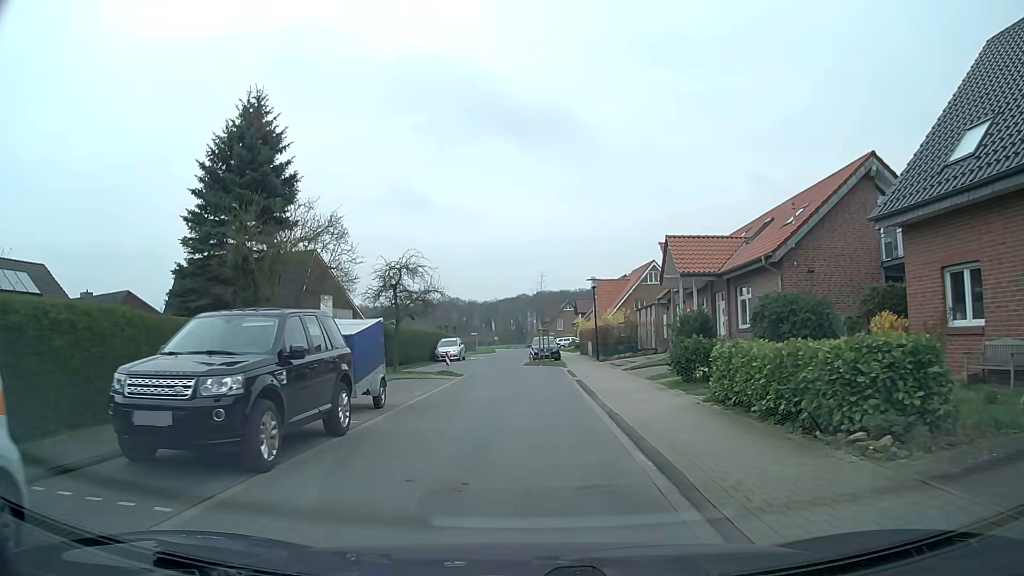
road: residential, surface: asphalt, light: Day
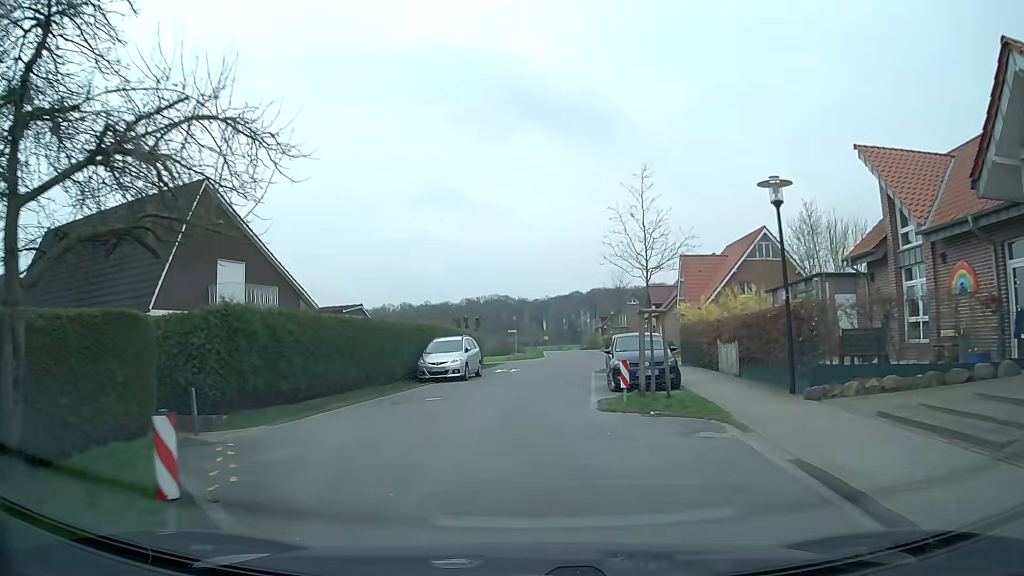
(-0.4, +22.5) m; -4°
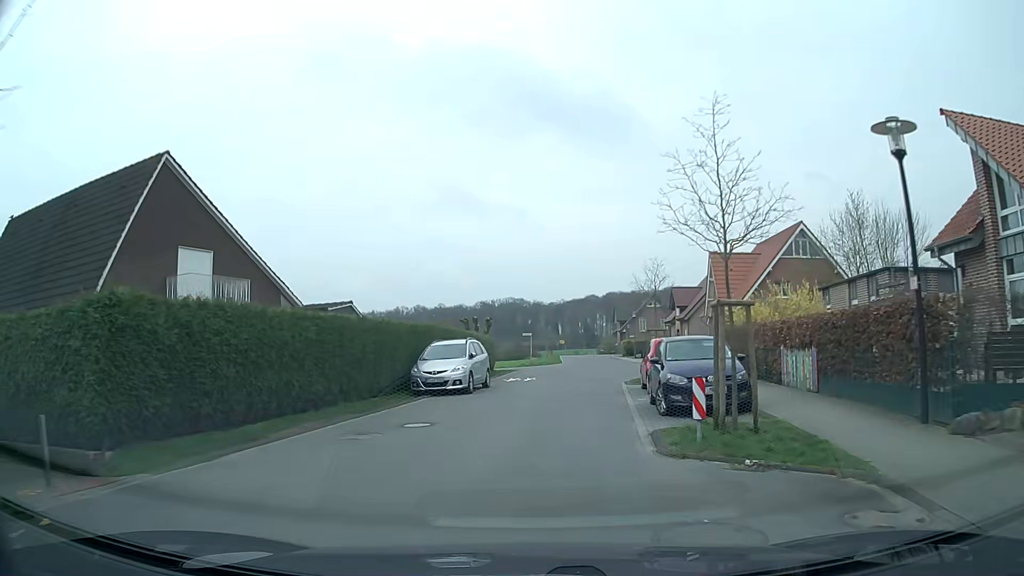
(-0.1, +4.5) m; -2°
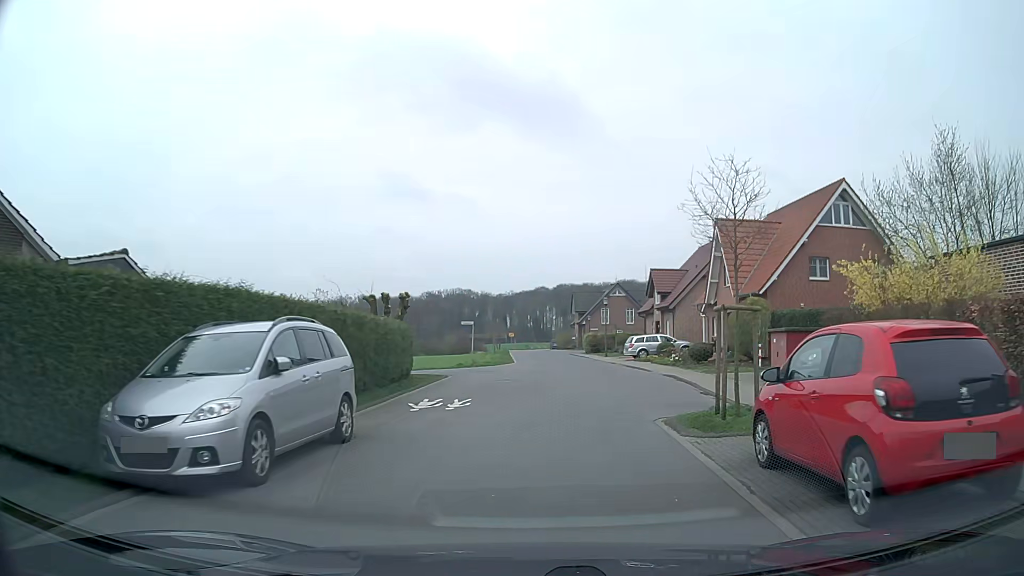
(+0.3, +13.5) m; +5°
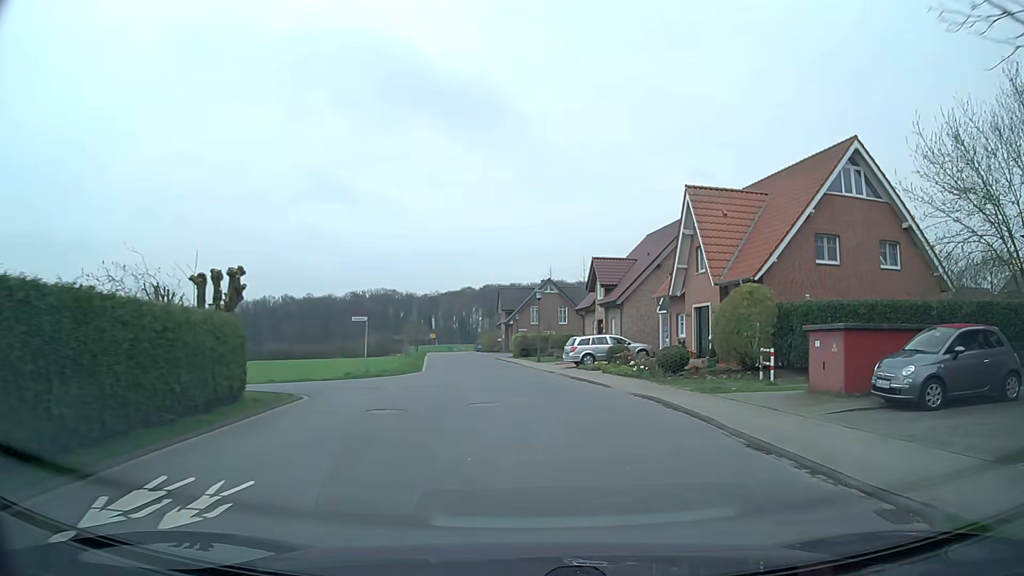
(+0.4, +9.1) m; +5°
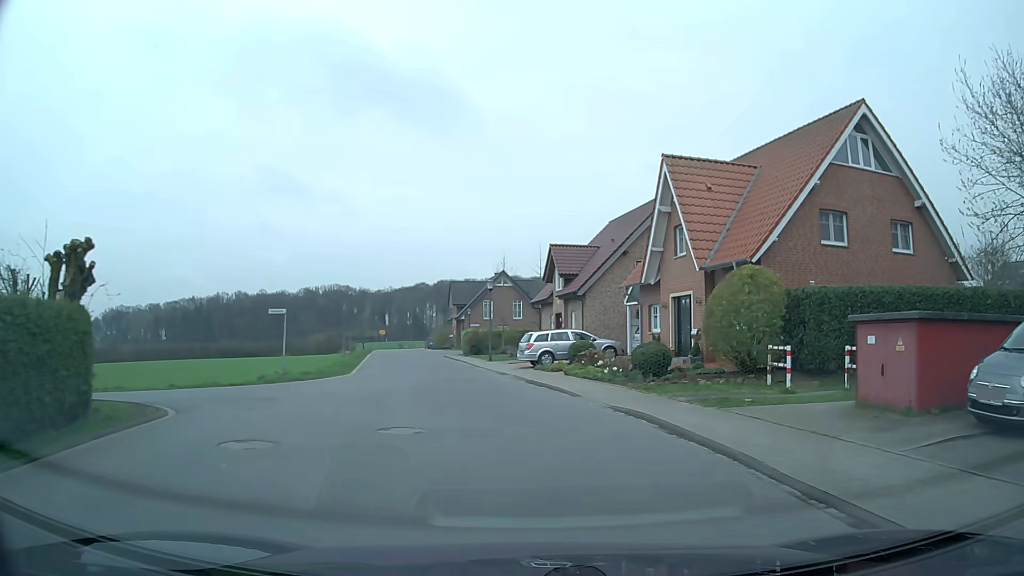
(+0.2, +4.6) m; +5°
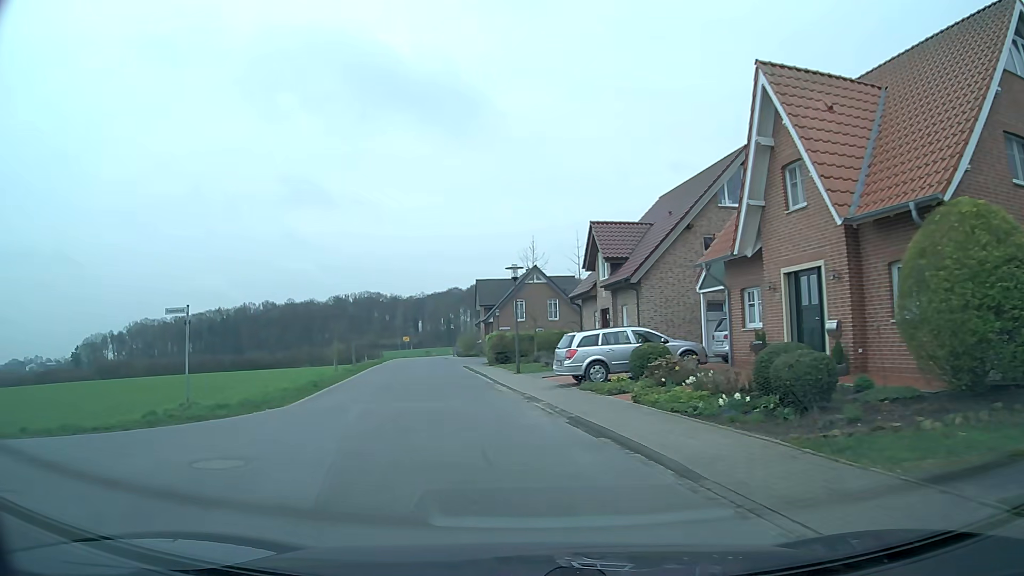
(+0.1, +9.2) m; -2°
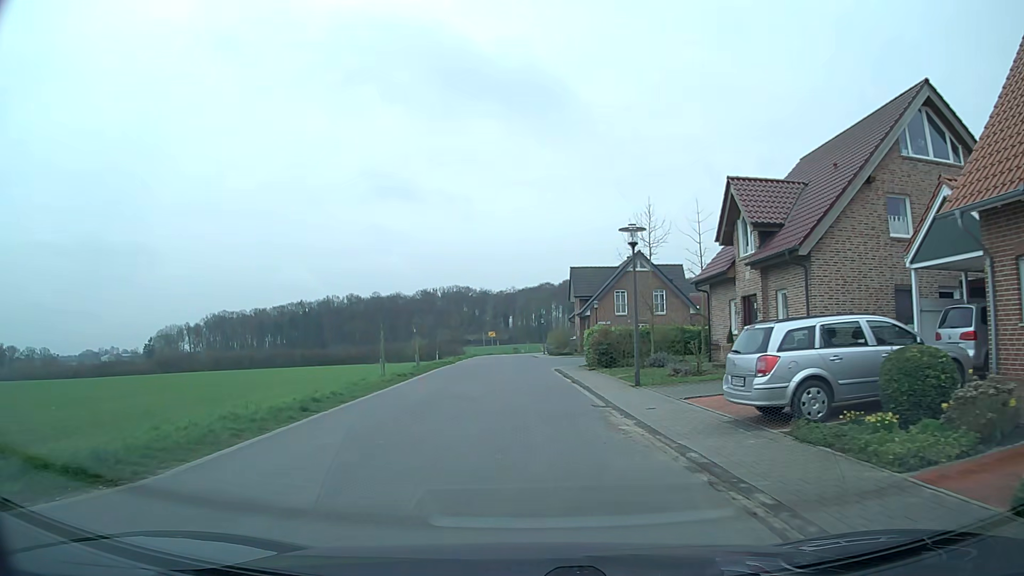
(-0.7, +9.1) m; -8°
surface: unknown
(0, +10) (-1, +20) (-1, +30) (+1, +40) (+9, +45) (+18, +43) (+28, +40) (+37, +38) (+47, +35) (+57, +32) m
